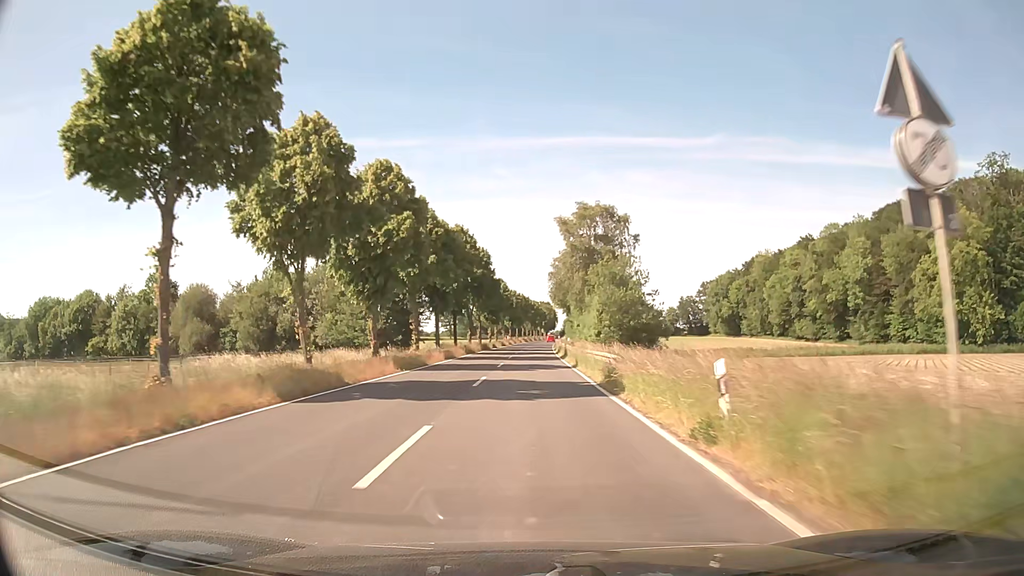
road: secondary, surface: asphalt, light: Day
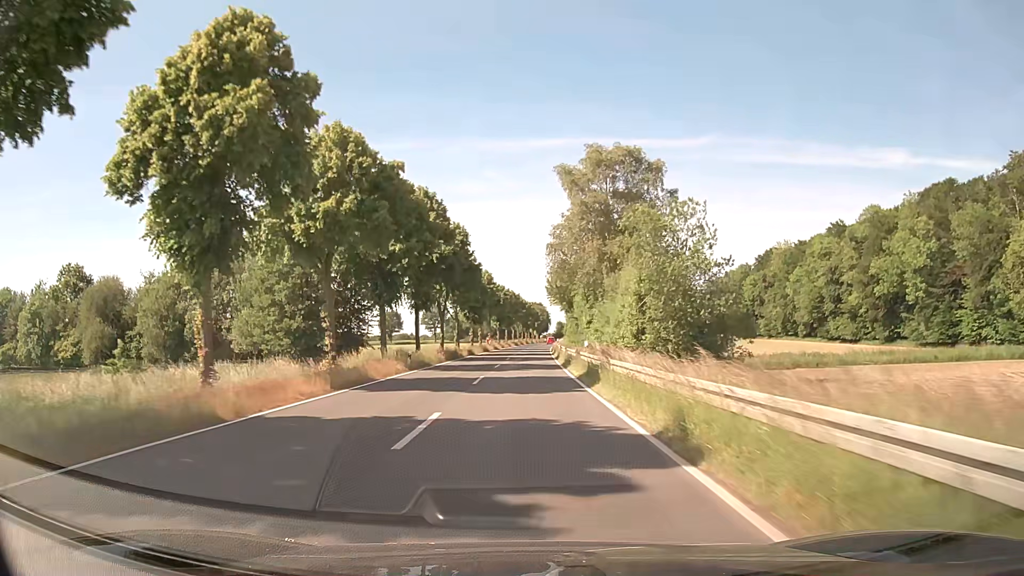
(+0.2, +22.4) m; +1°
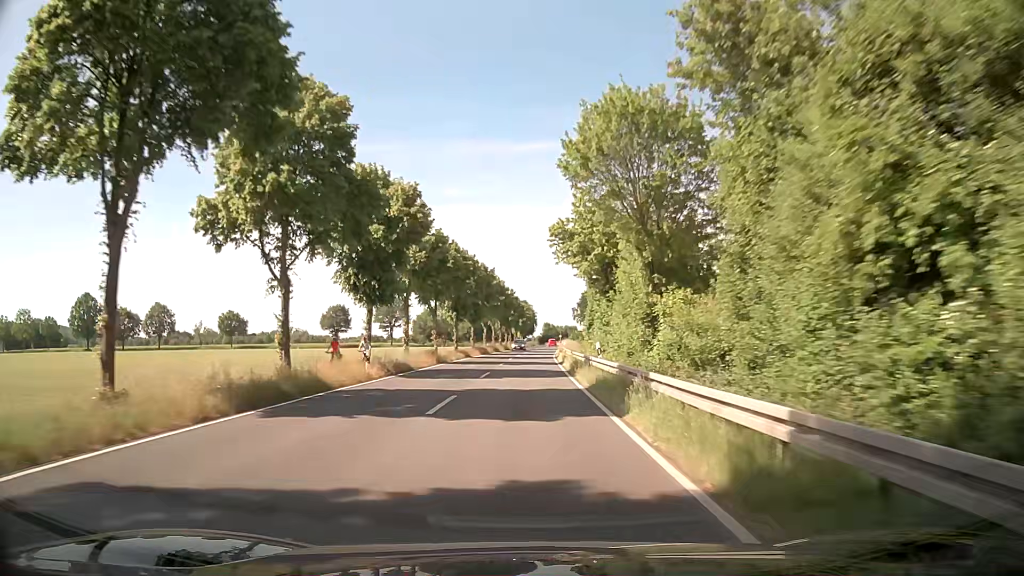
(+0.3, +58.4) m; +1°
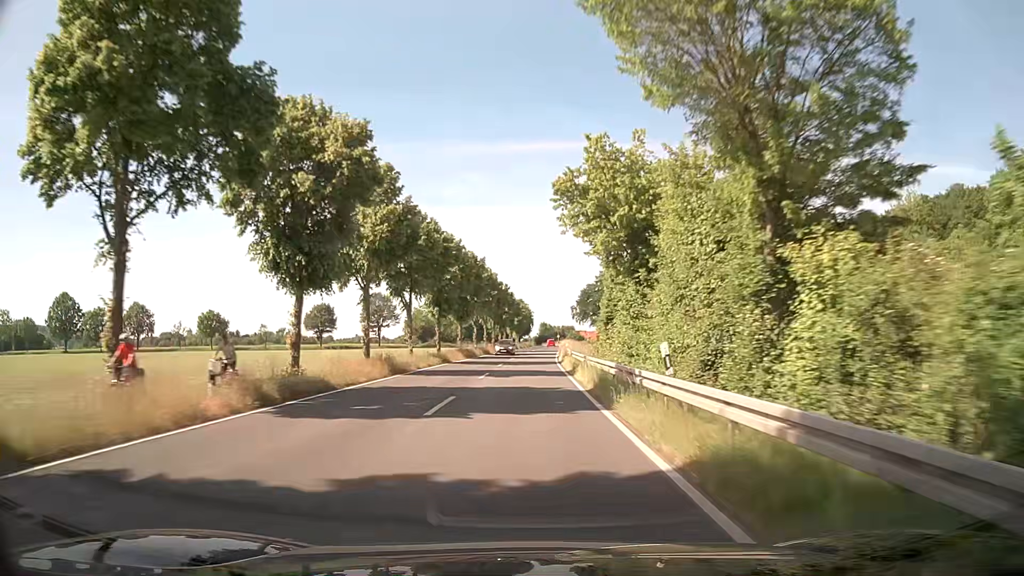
(0.0, +12.5) m; 0°
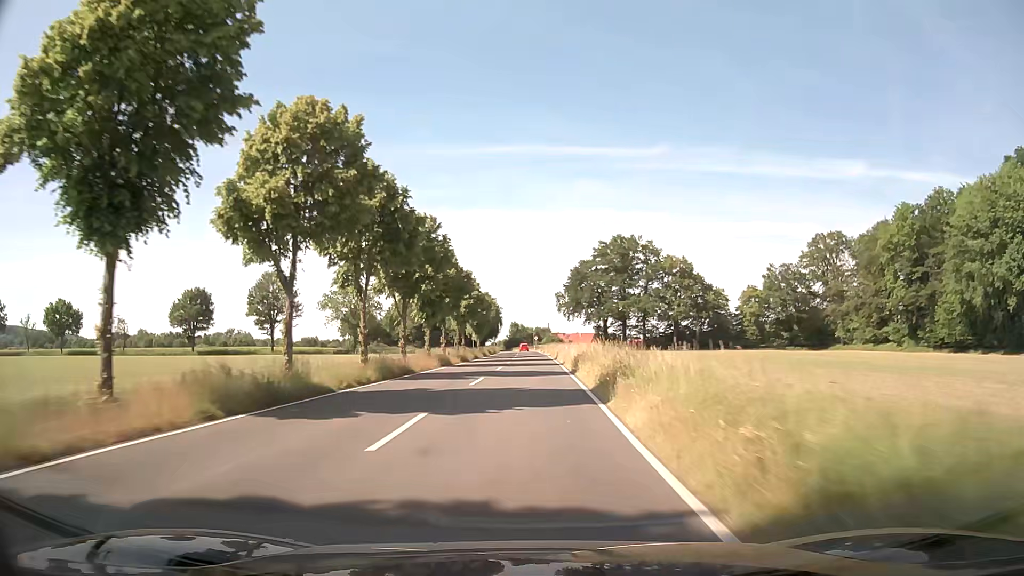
(+1.4, +66.4) m; +2°
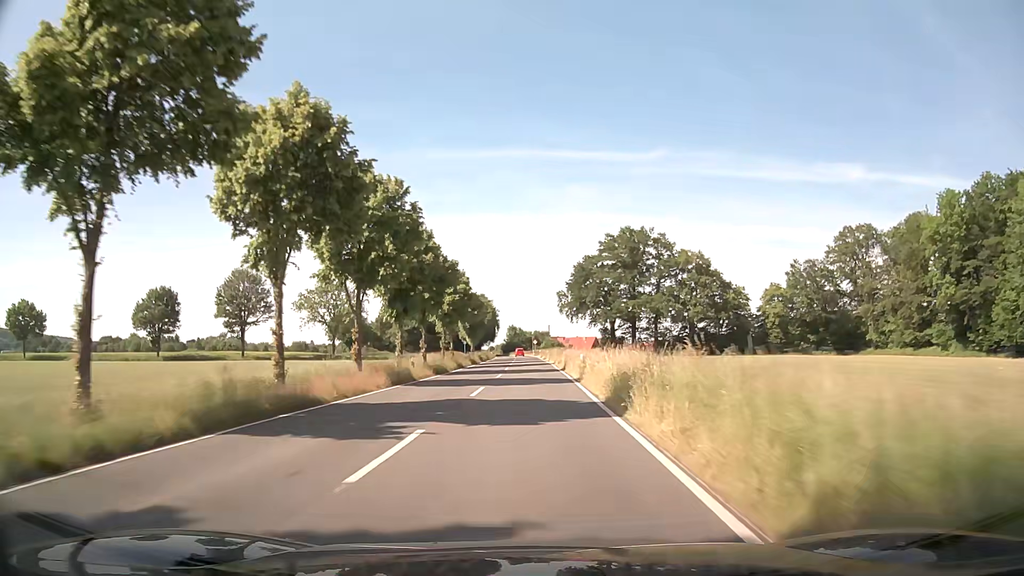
(0.0, +14.0) m; 0°
